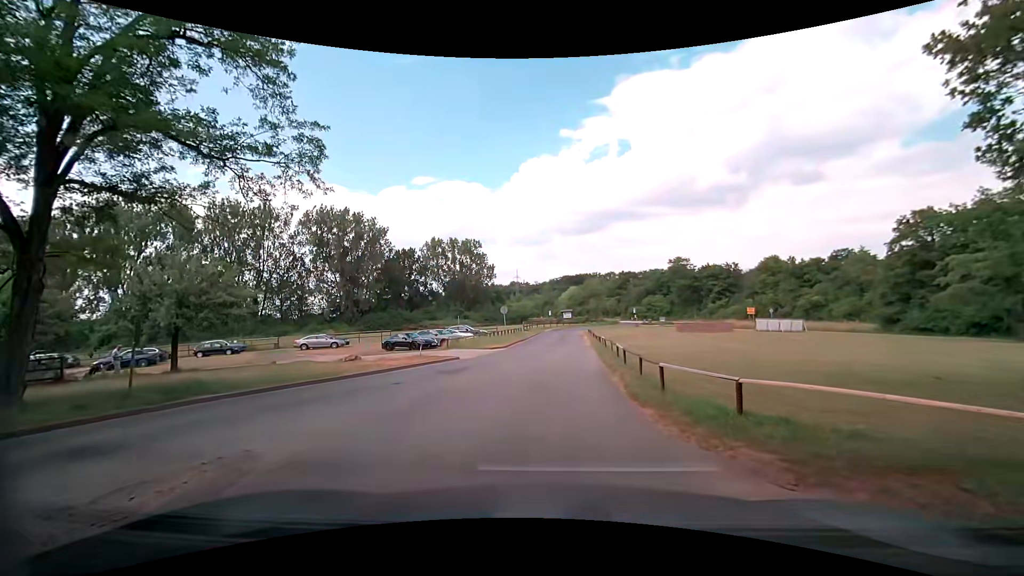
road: service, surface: paved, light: Day
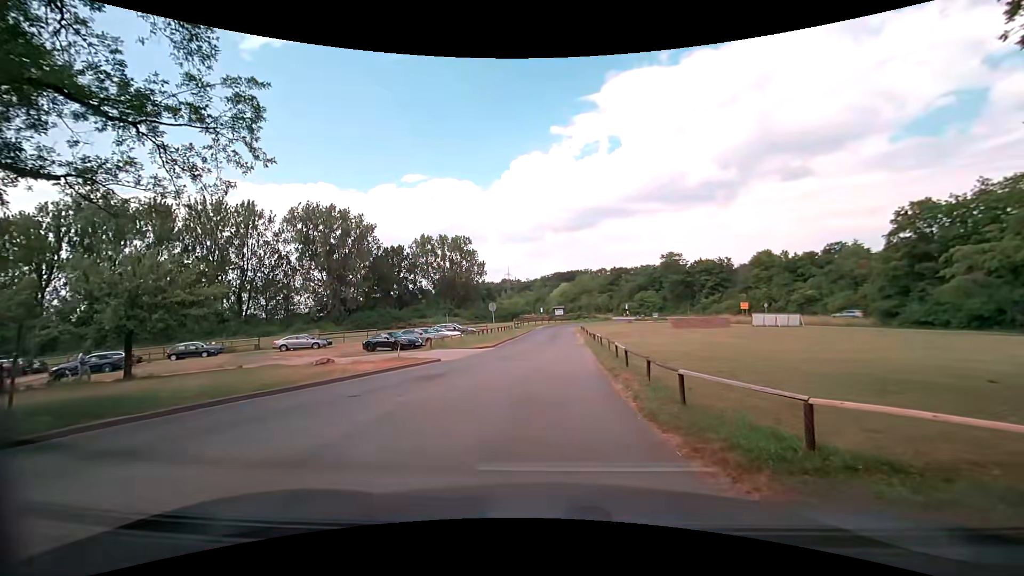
(0.0, +2.1) m; +1°
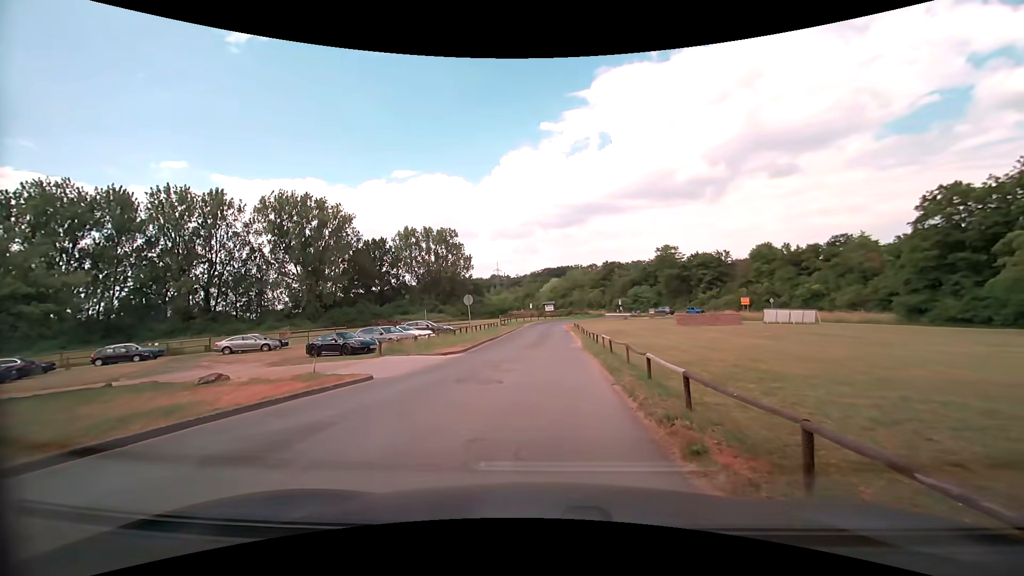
(+0.1, +6.7) m; +1°
(0, +10) (0, +20) (0, +30) (0, +40) (0, +50) (+1, +60) (+2, +70) (+4, +80) (+11, +87) (+20, +91) m
